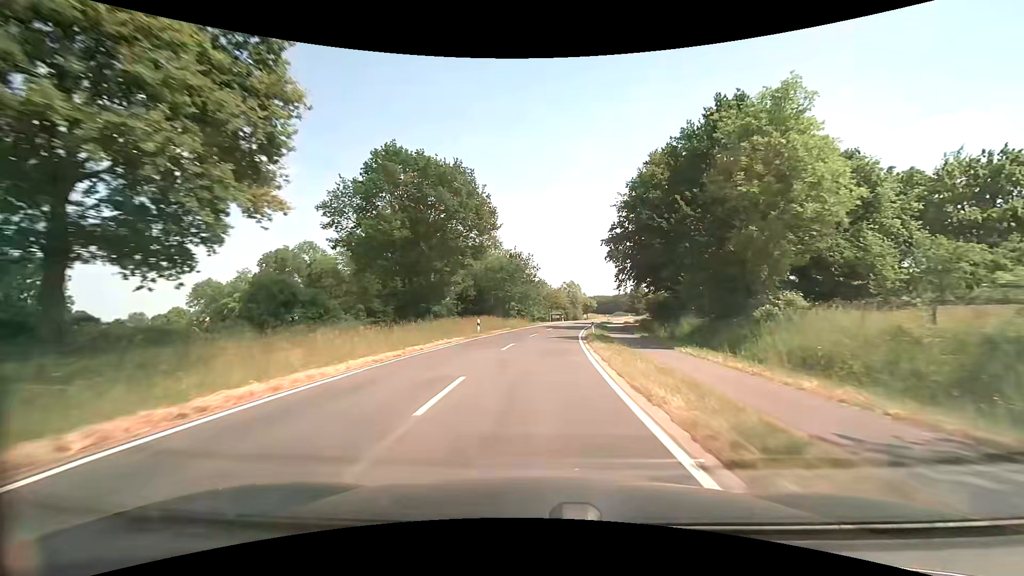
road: tertiary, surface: asphalt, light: Day
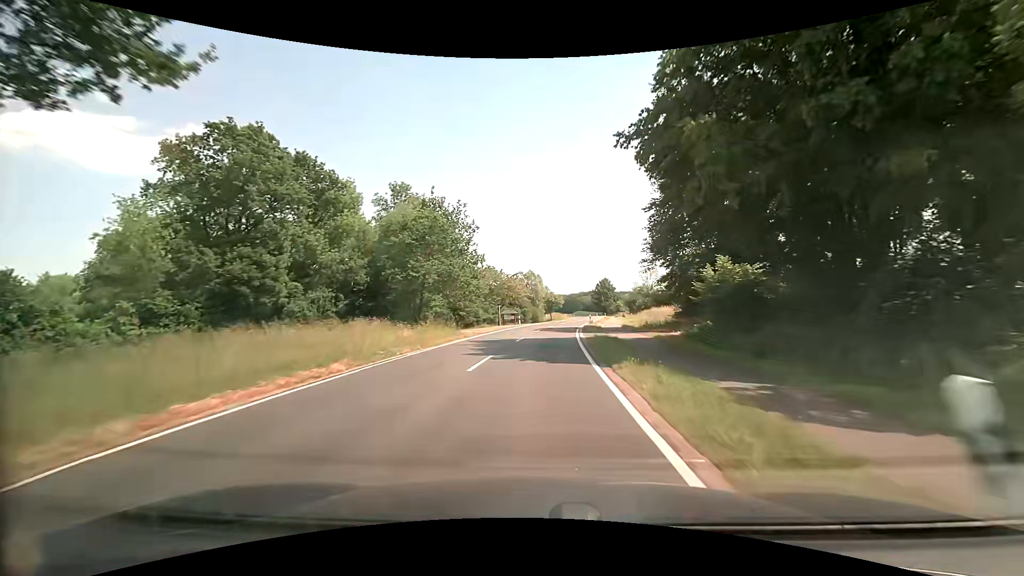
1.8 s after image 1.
(+1.3, +31.1) m; +5°
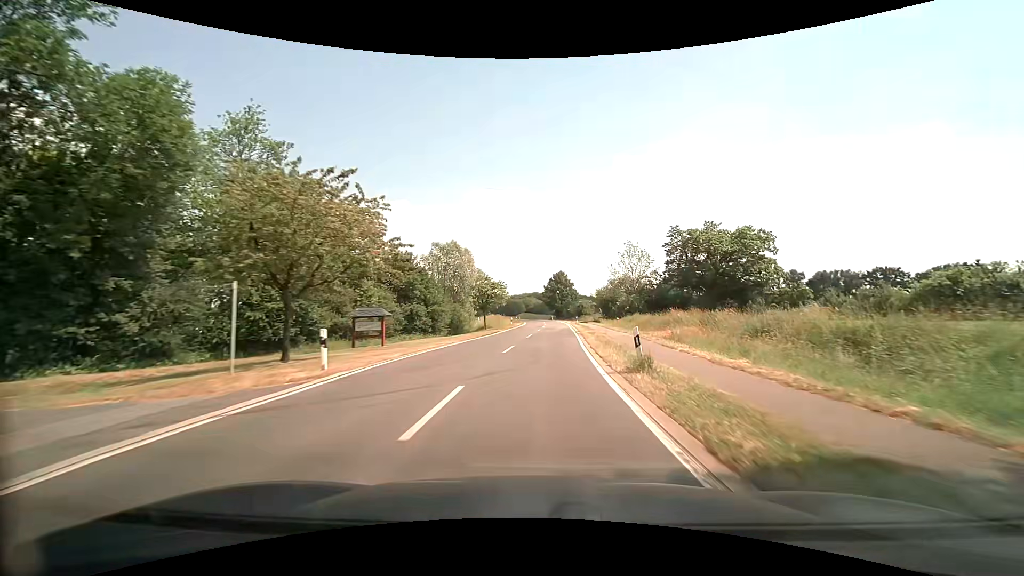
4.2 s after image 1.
(+2.1, +42.2) m; +7°
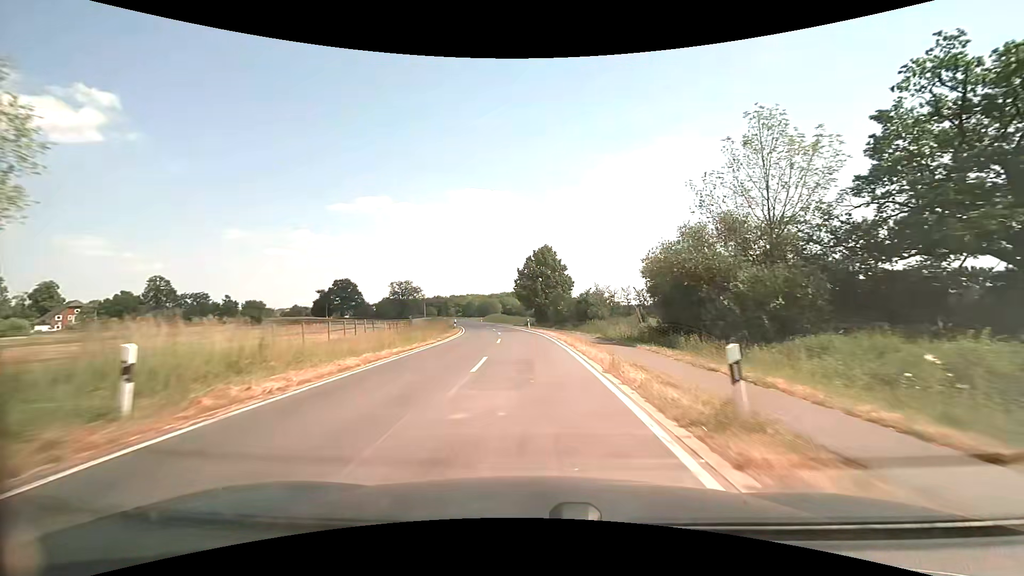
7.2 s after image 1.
(+2.4, +53.8) m; +2°
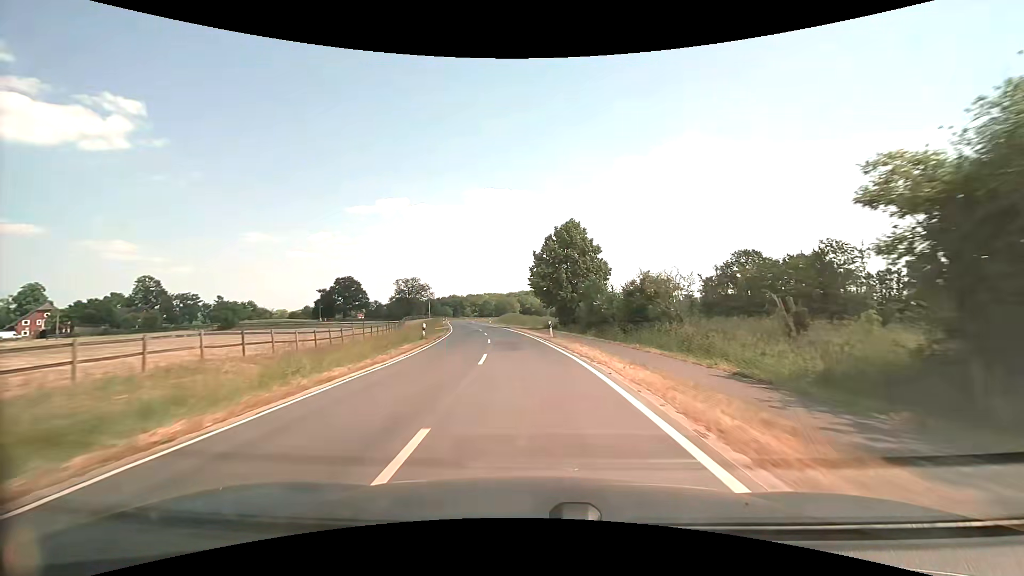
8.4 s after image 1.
(-0.3, +21.7) m; -2°
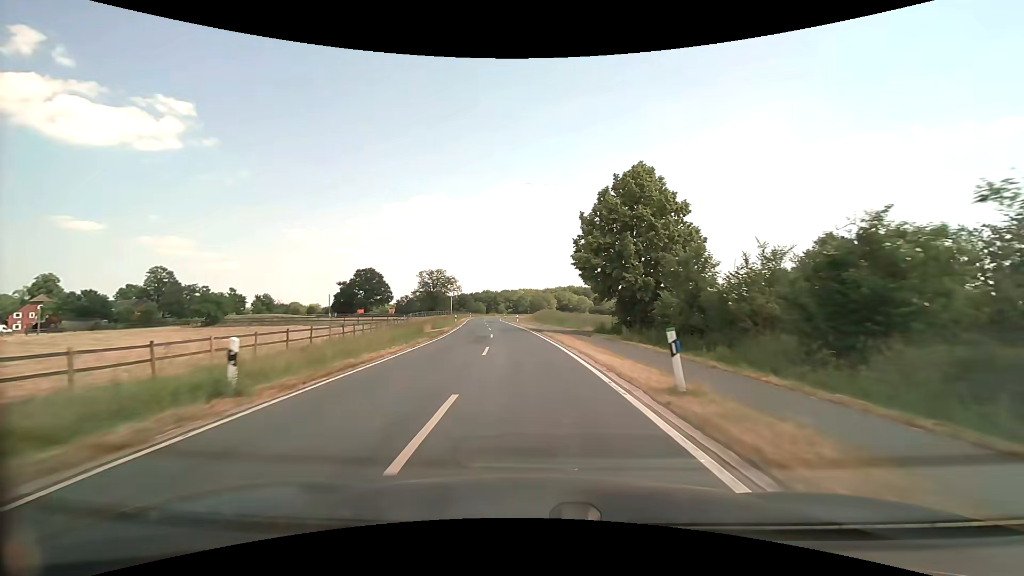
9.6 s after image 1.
(-0.8, +21.6) m; -4°
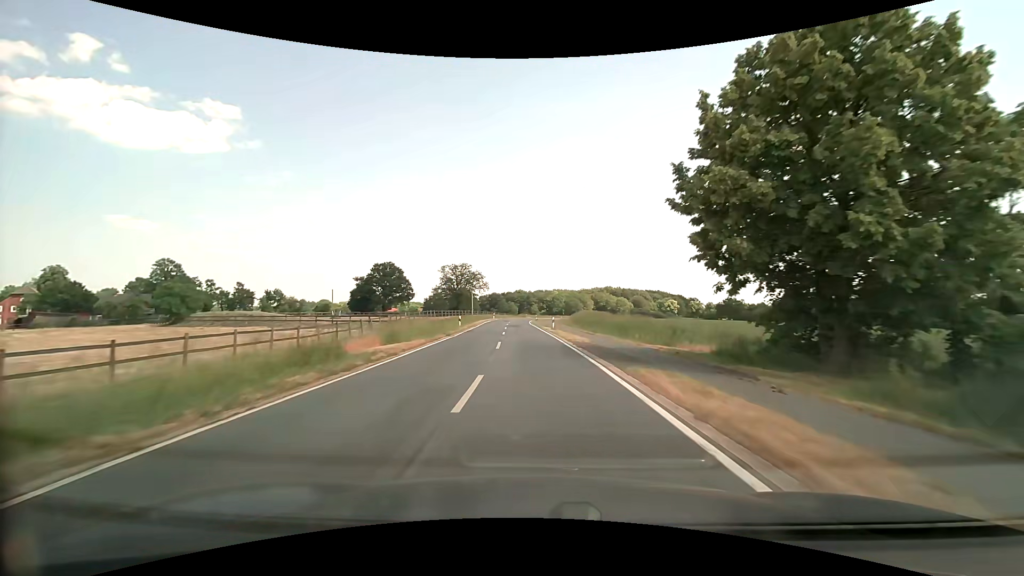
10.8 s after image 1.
(-0.9, +21.5) m; -4°
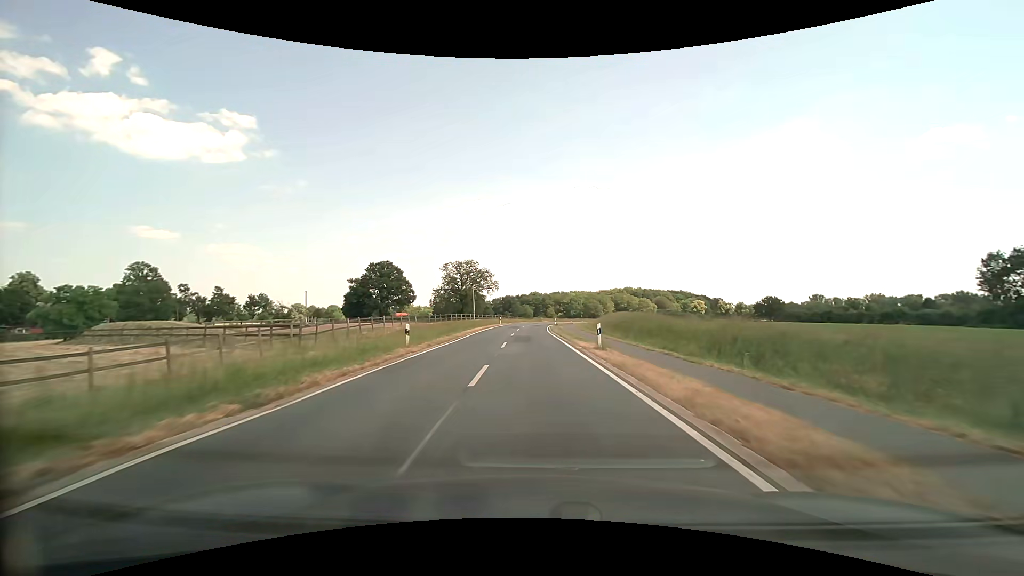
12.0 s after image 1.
(-0.3, +21.5) m; -1°
(0, +10) (0, +20) (0, +30) (0, +40) (0, +50) (0, +60) (0, +70) (+1, +80) (+1, +90) (+3, +100) m
